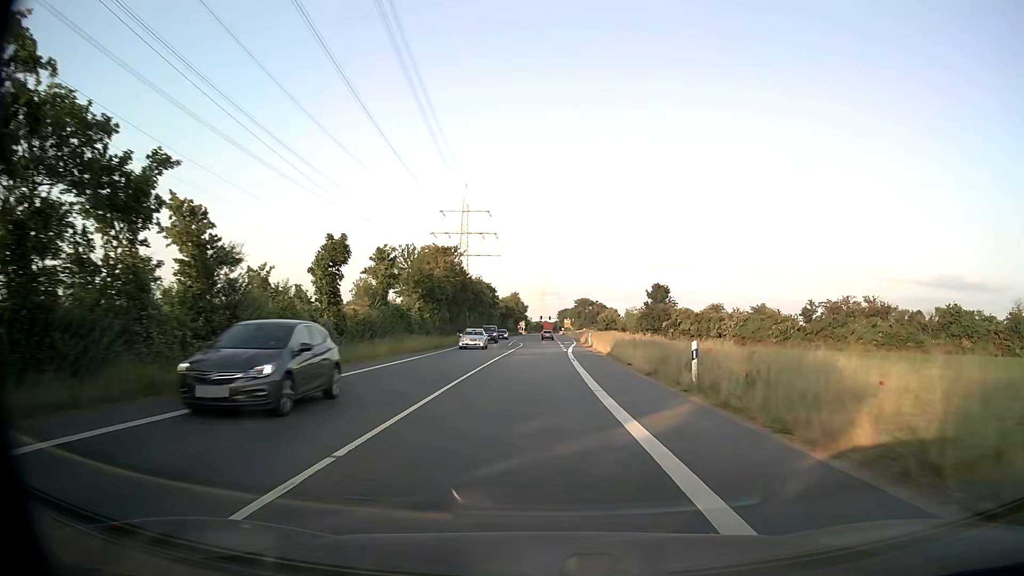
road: secondary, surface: asphalt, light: Day
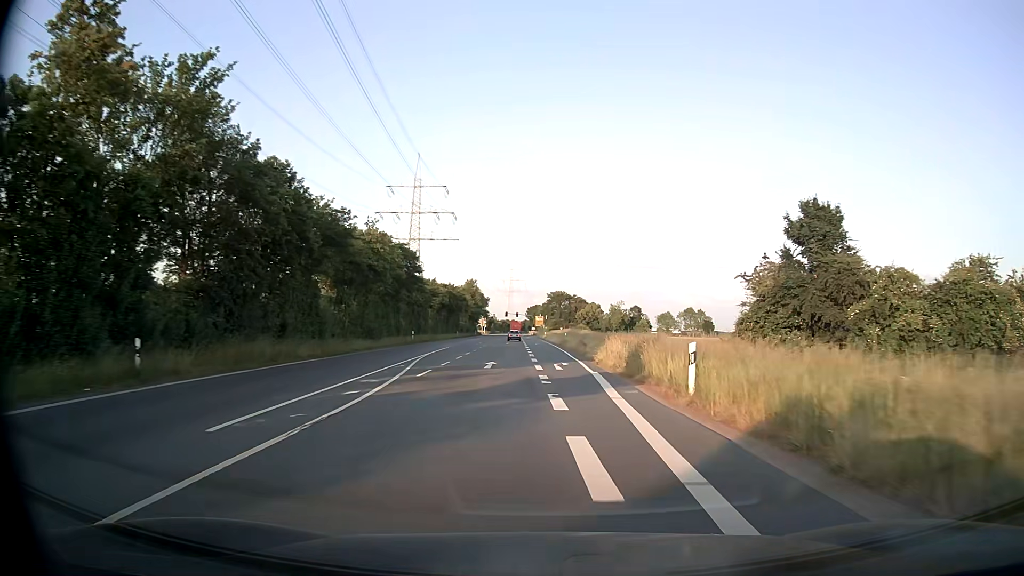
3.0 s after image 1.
(+1.0, +52.5) m; +3°
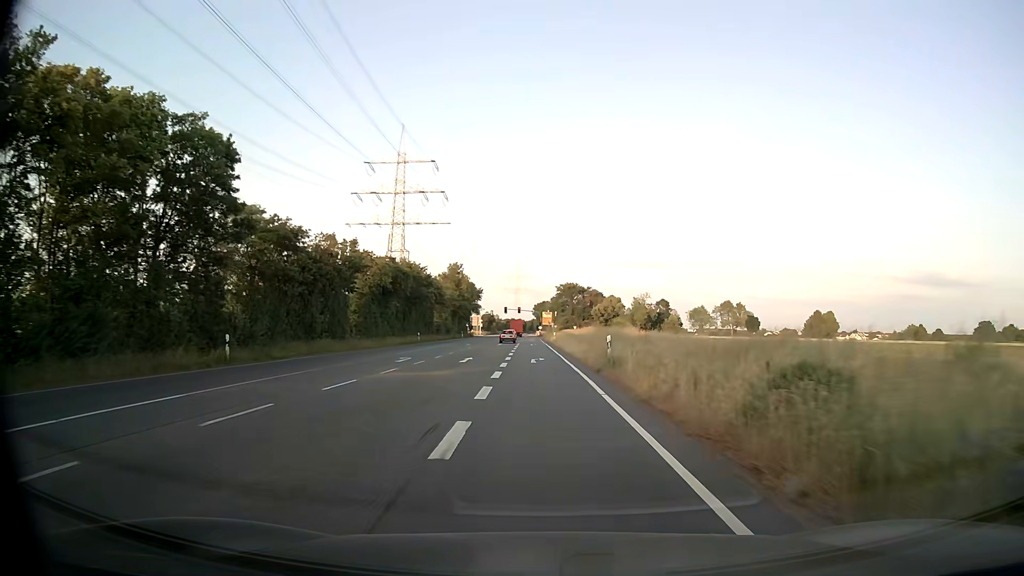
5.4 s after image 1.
(+0.2, +40.7) m; -1°
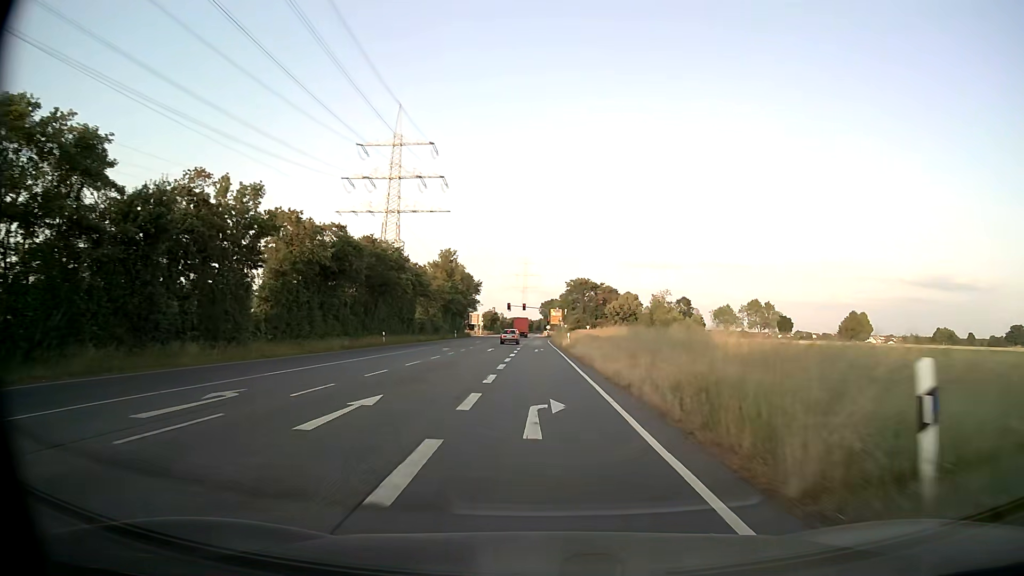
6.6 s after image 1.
(-0.1, +19.9) m; 0°
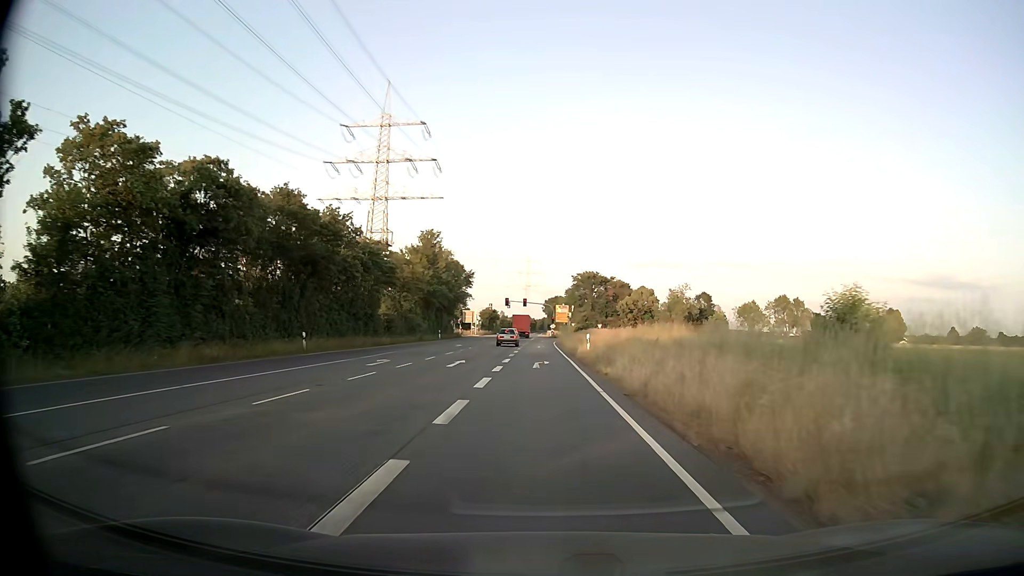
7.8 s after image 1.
(-0.1, +19.5) m; -1°
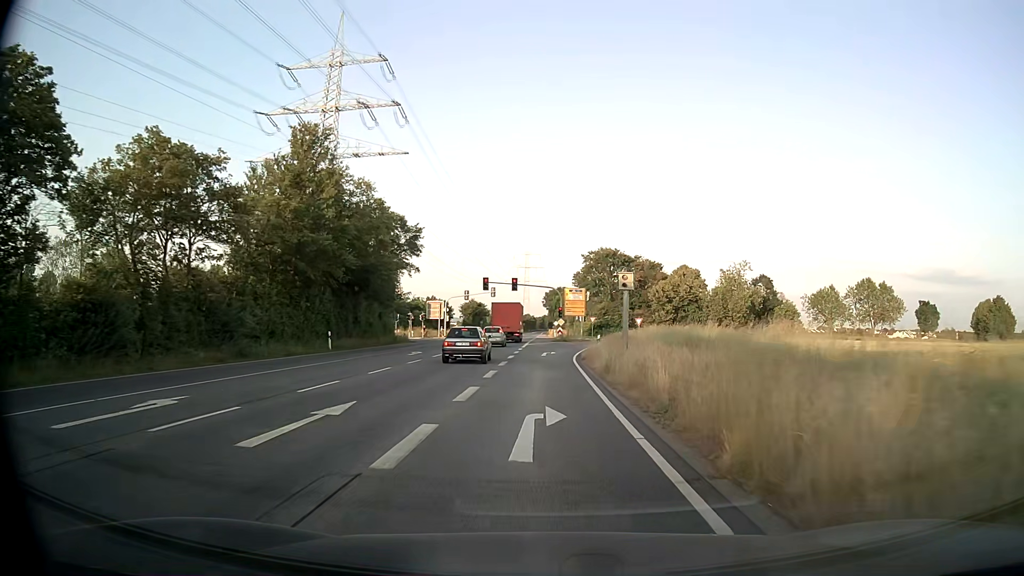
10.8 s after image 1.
(+0.1, +44.9) m; 0°
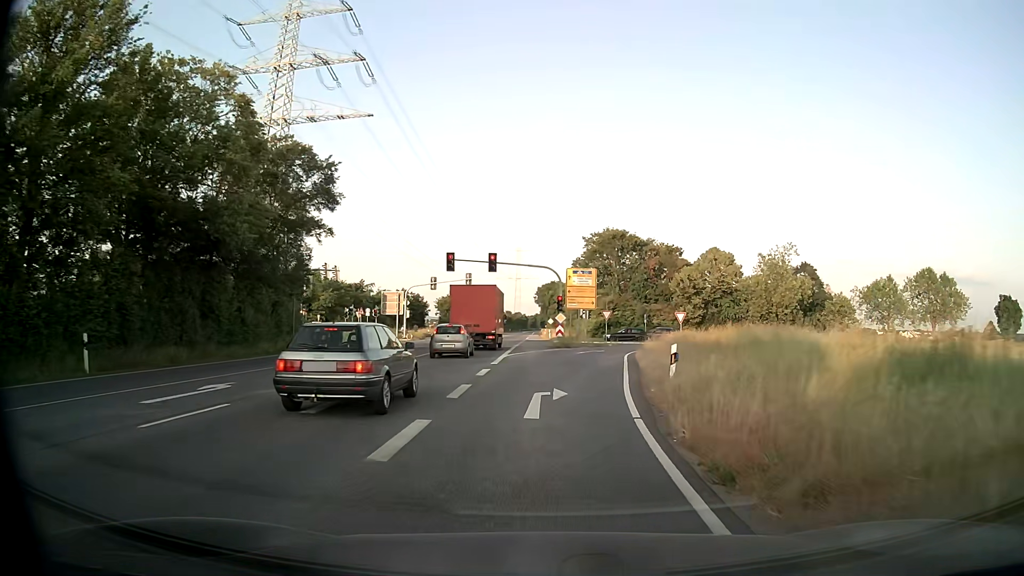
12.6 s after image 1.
(+0.1, +23.4) m; +1°
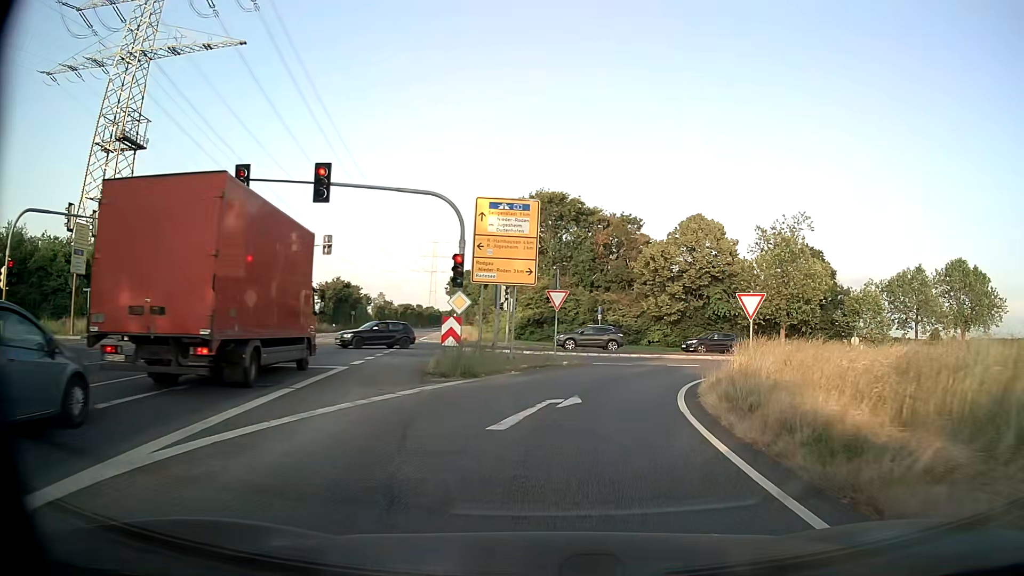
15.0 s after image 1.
(+1.1, +26.4) m; +7°
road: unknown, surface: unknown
(+1, +10) (+3, +20) (+8, +28) (+15, +35) (+24, +40) (+33, +45) (+41, +50) (+50, +54) (+59, +59) (+68, +64) m
